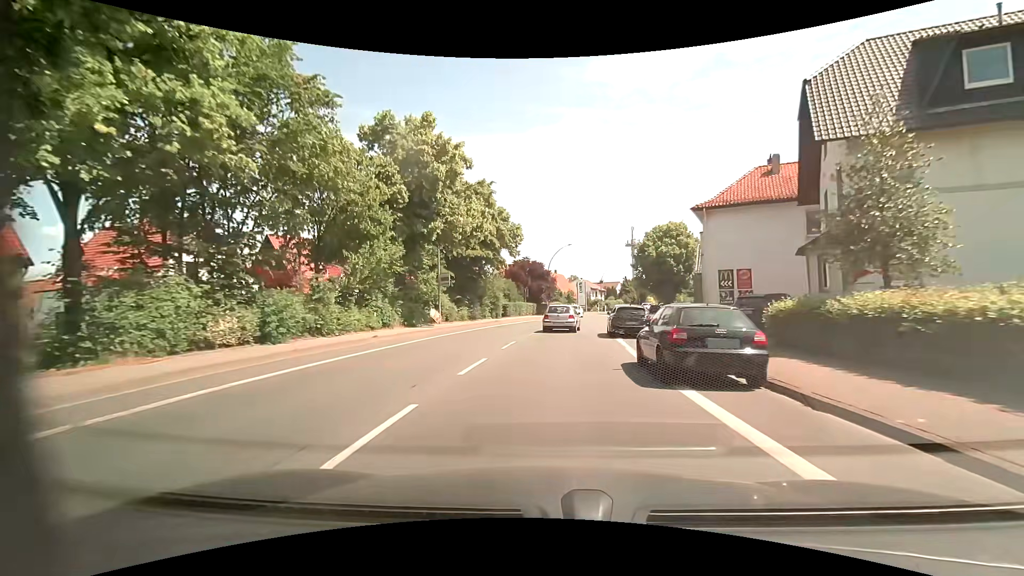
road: primary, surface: asphalt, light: Day
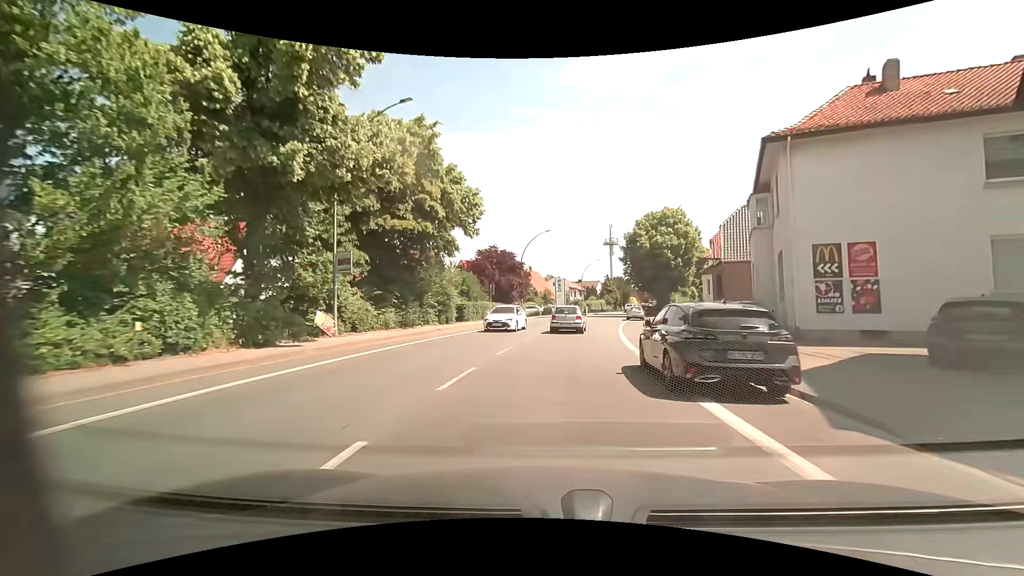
(+0.2, +13.9) m; +2°
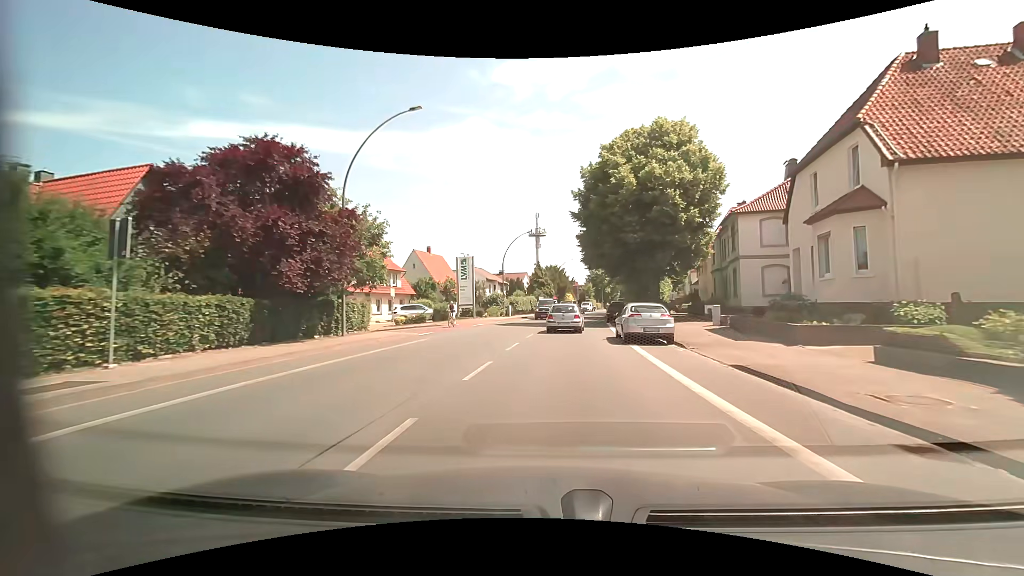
(+2.6, +34.7) m; +9°
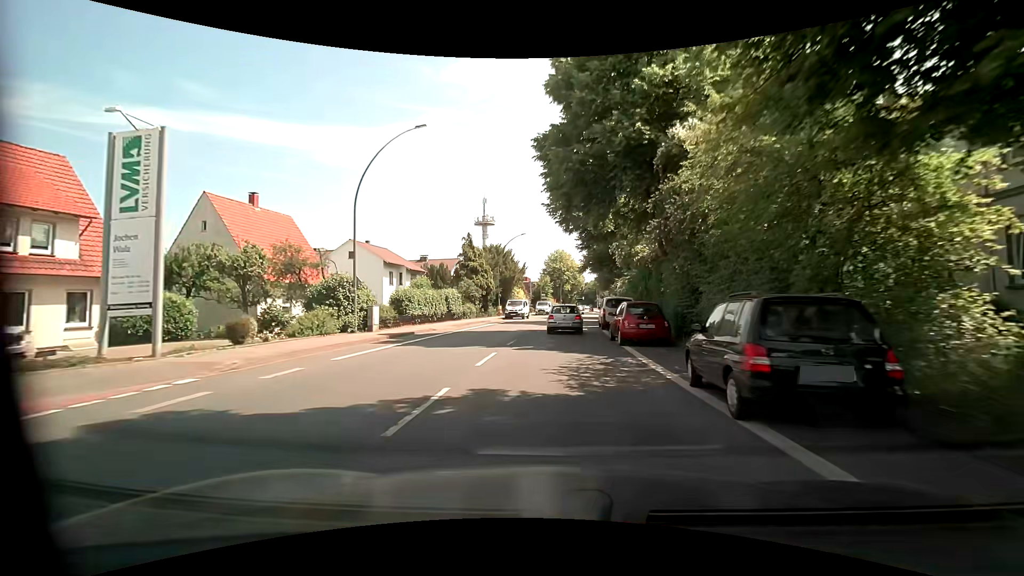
(+1.7, +33.8) m; +5°
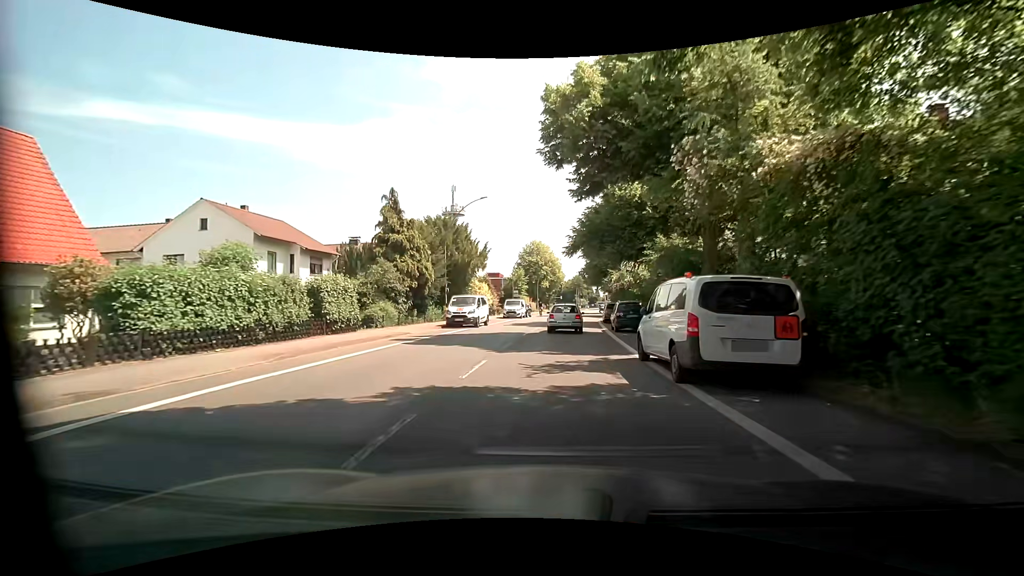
(+0.6, +20.0) m; +2°
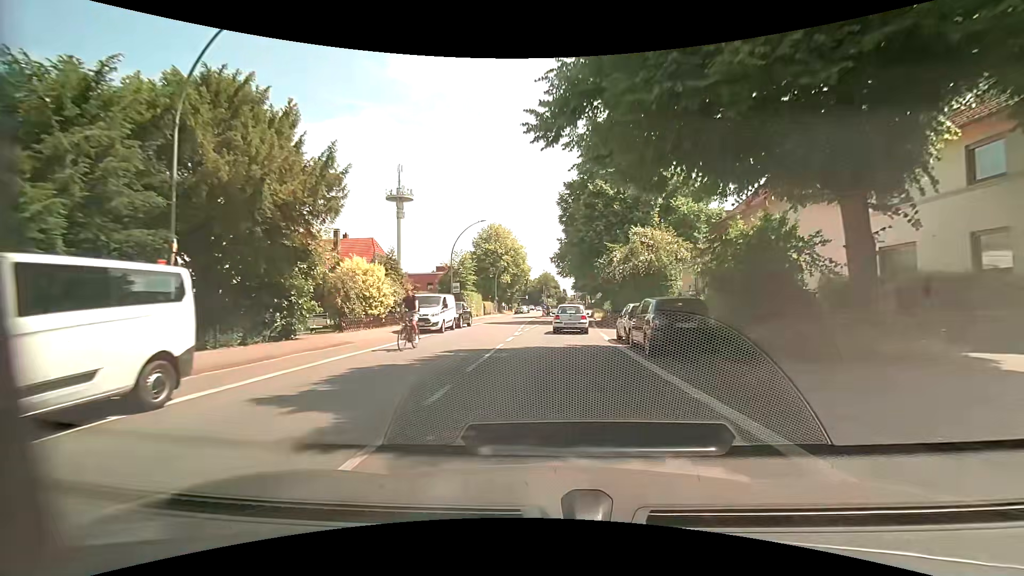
(+1.0, +26.7) m; +5°
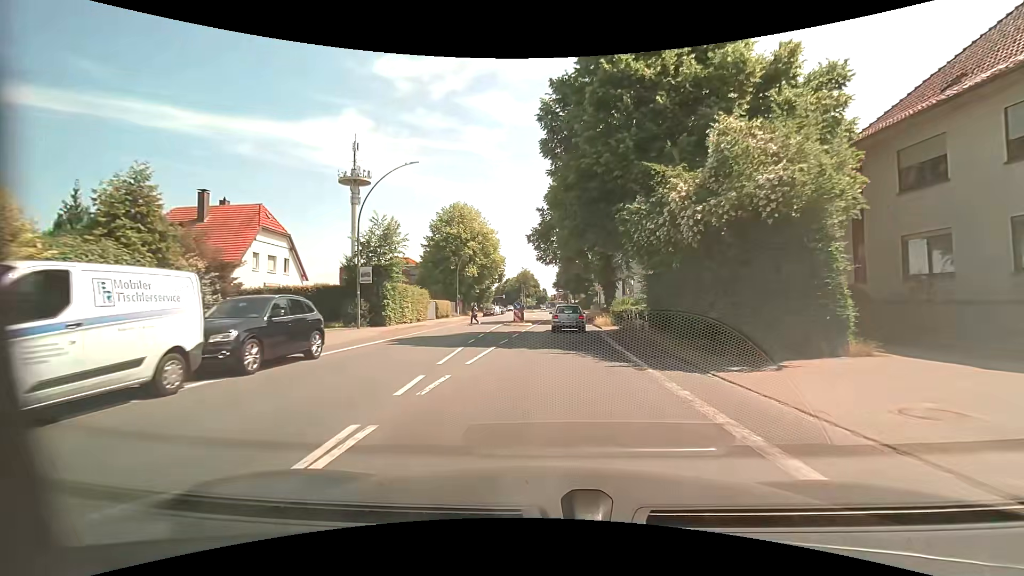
(+0.3, +20.1) m; +2°
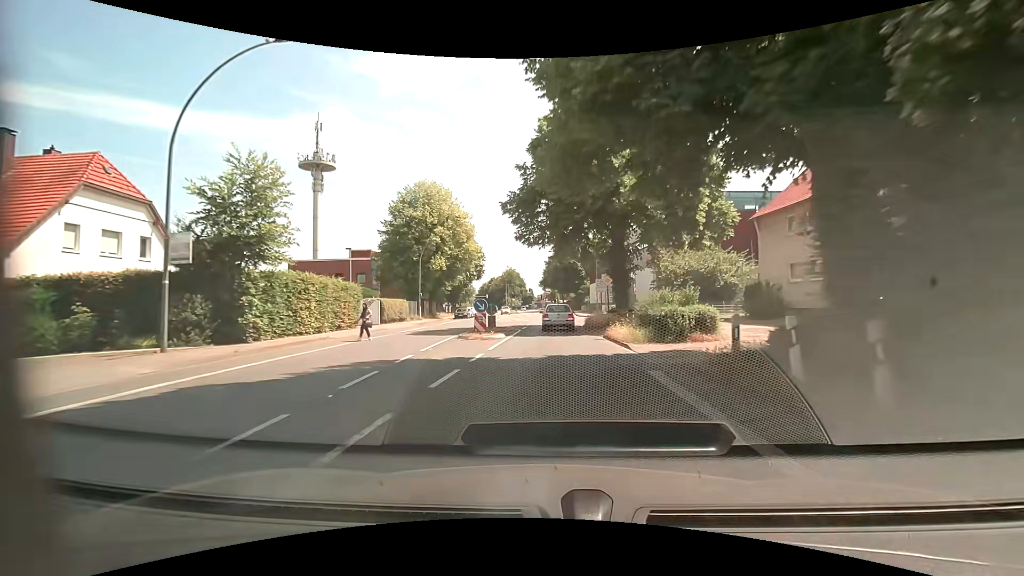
(+0.3, +13.8) m; +2°
(0, +10) (0, +20) (0, +30) (+1, +40) (+1, +50) (+1, +60) (+1, +70) (+1, +80) (0, +90) (0, +100) m
